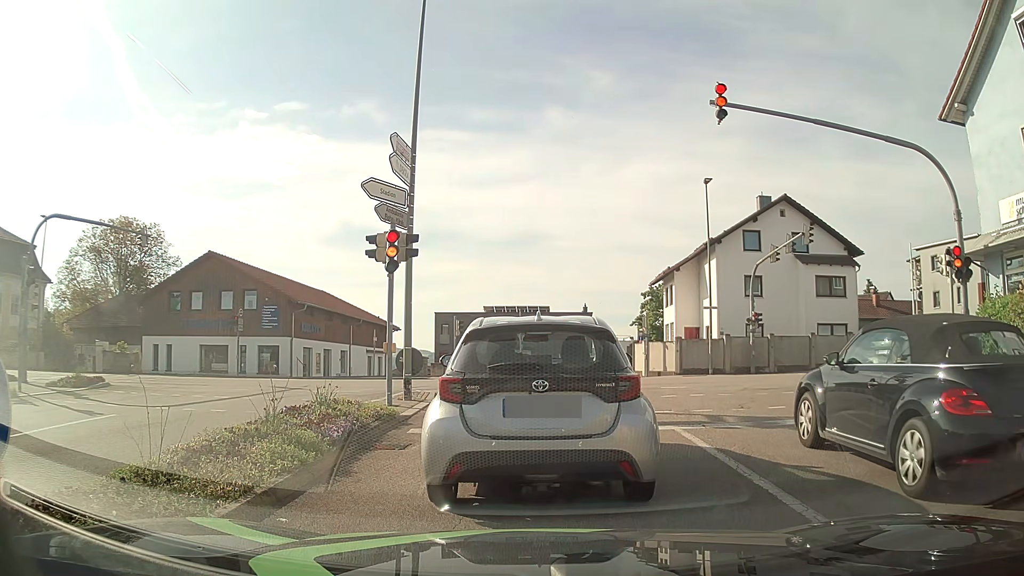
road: tertiary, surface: asphalt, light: Day
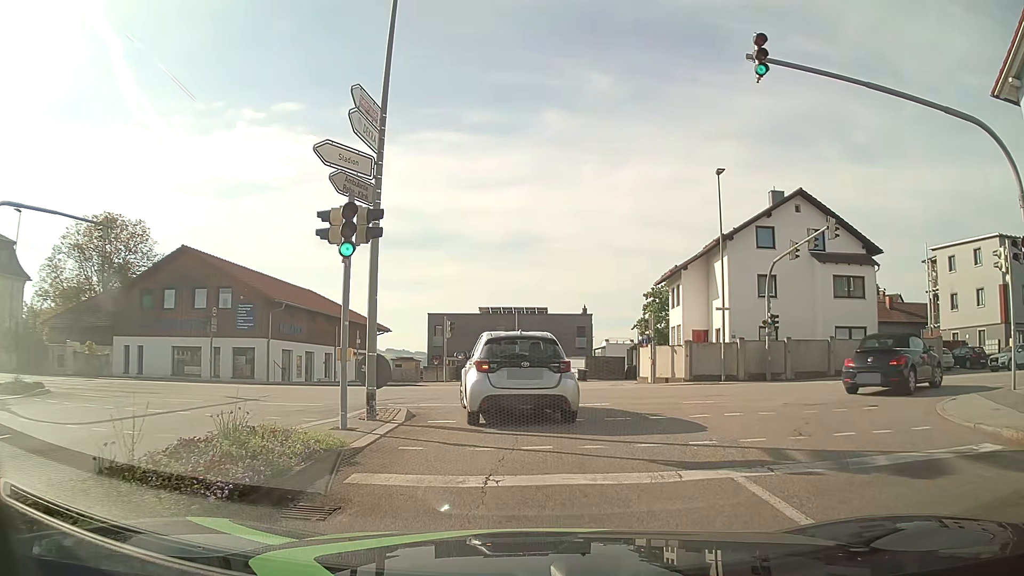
(0.0, +3.3) m; +1°
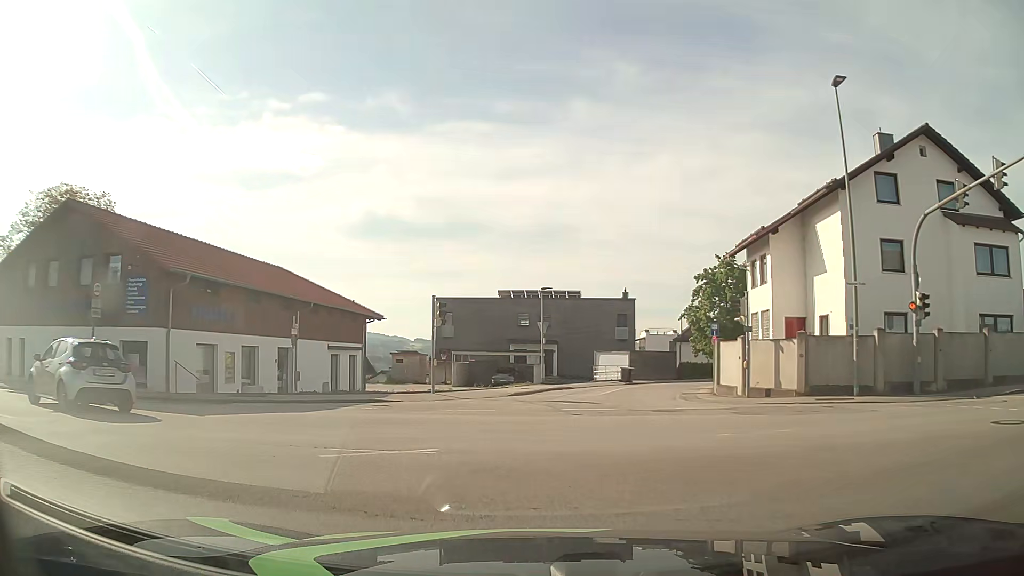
(0.0, +12.4) m; -1°
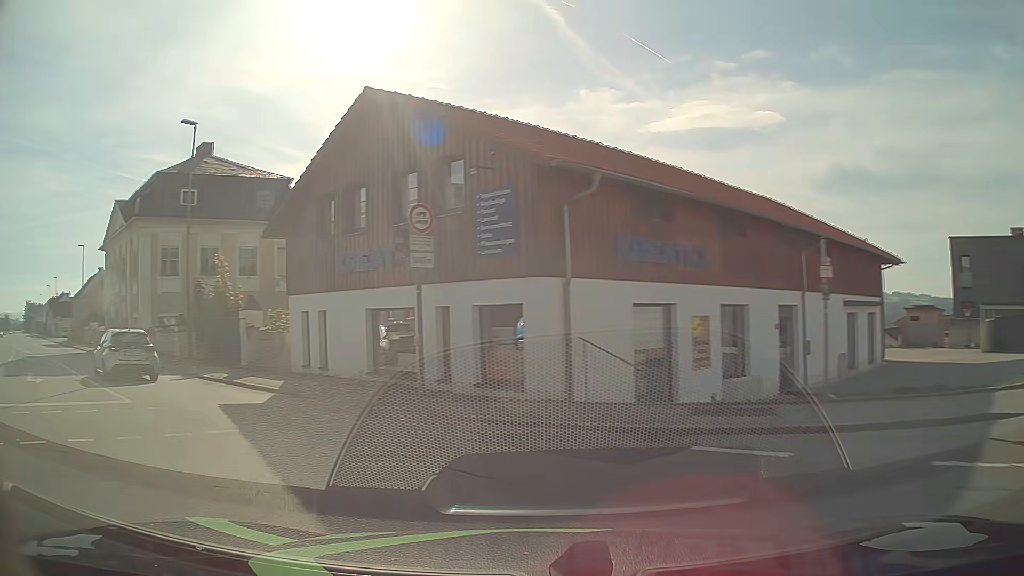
(-3.5, +10.8) m; -41°
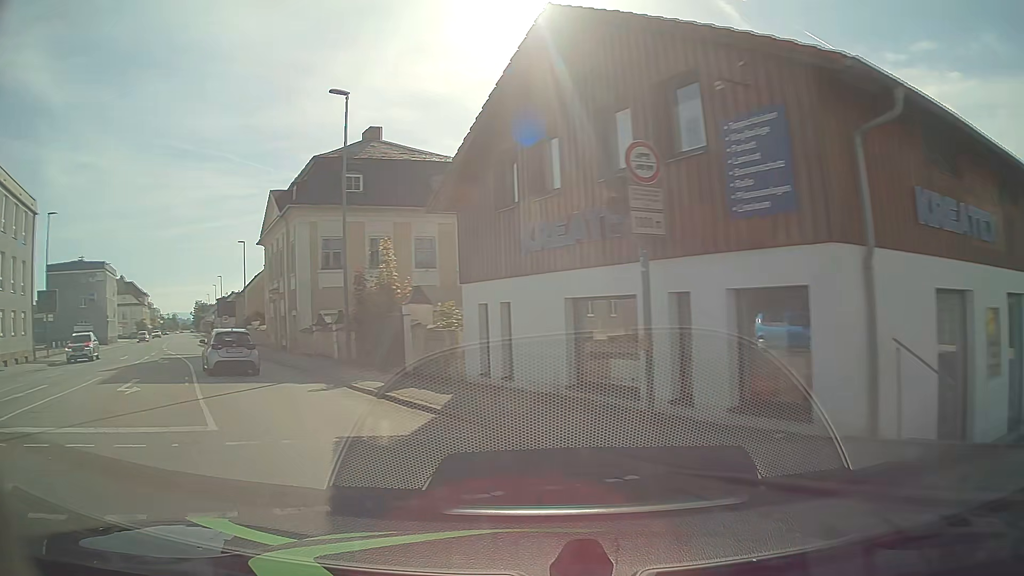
(-0.6, +4.4) m; -17°
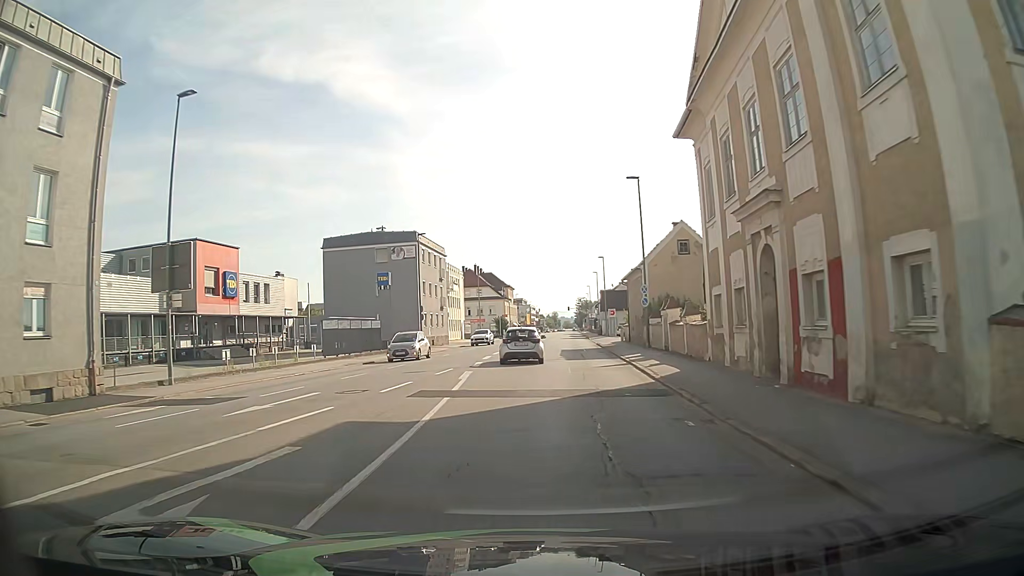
(-12.4, +26.5) m; -34°
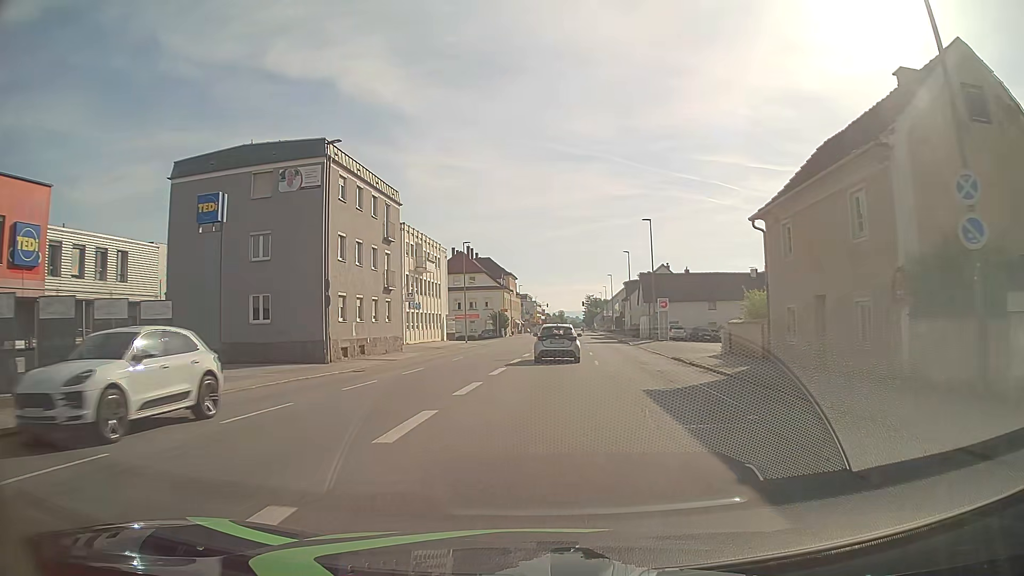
(-0.5, +30.1) m; -1°
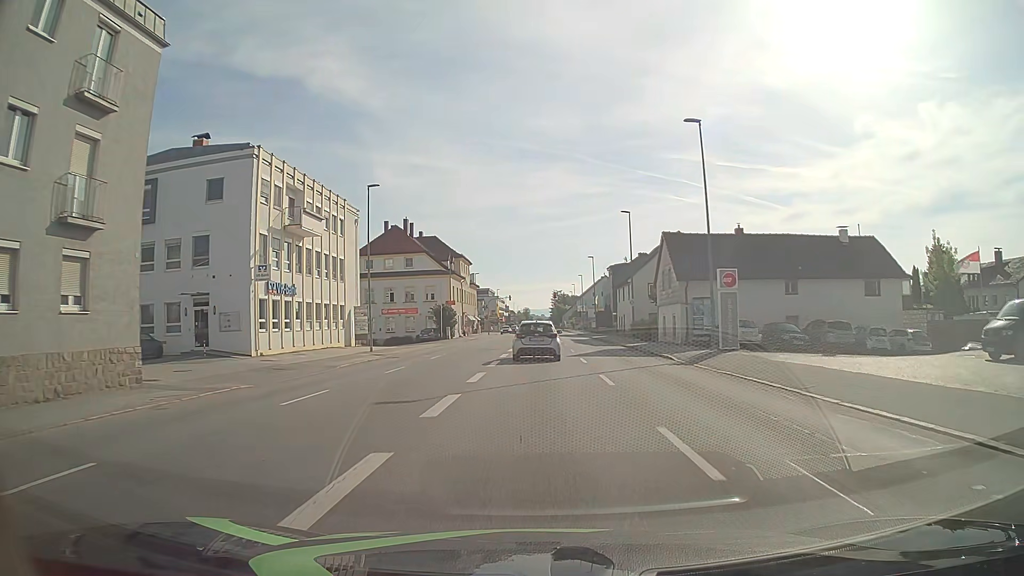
(+0.8, +27.6) m; +3°
(0, +10) (0, +20) (0, +30) (+1, +40) (+1, +50) (+1, +60) (+1, +70) (+1, +80) (+1, +90) (+1, +100) m
